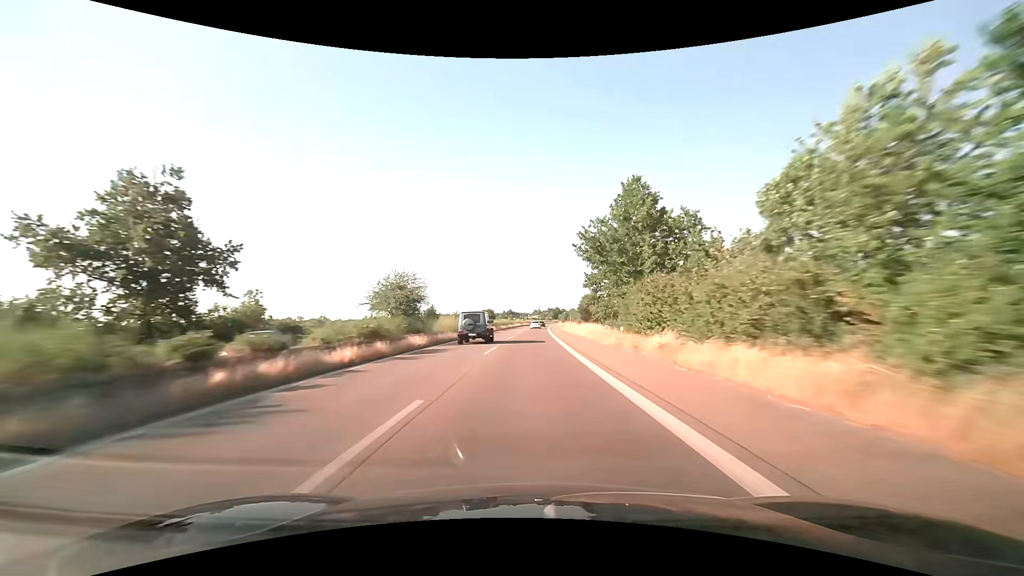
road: trunk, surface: asphalt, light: Day
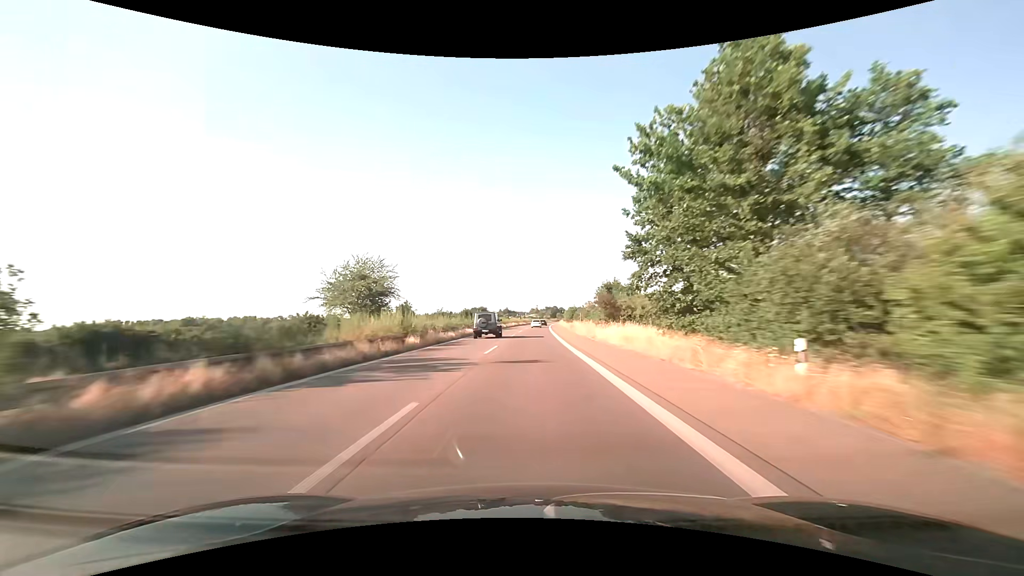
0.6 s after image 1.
(+0.1, +18.5) m; 0°
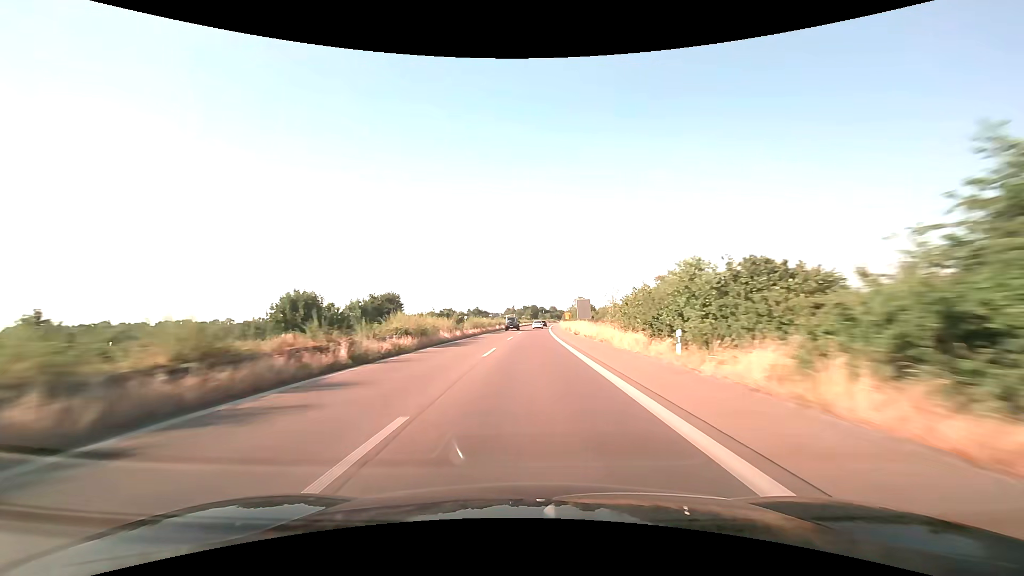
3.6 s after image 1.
(+1.8, +91.6) m; +3°
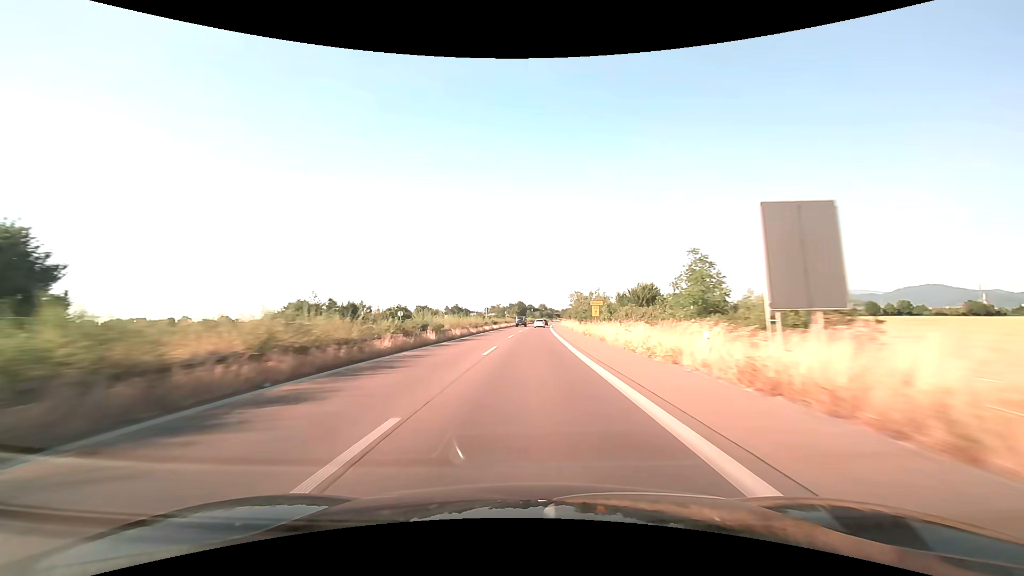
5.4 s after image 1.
(+0.7, +54.2) m; +1°
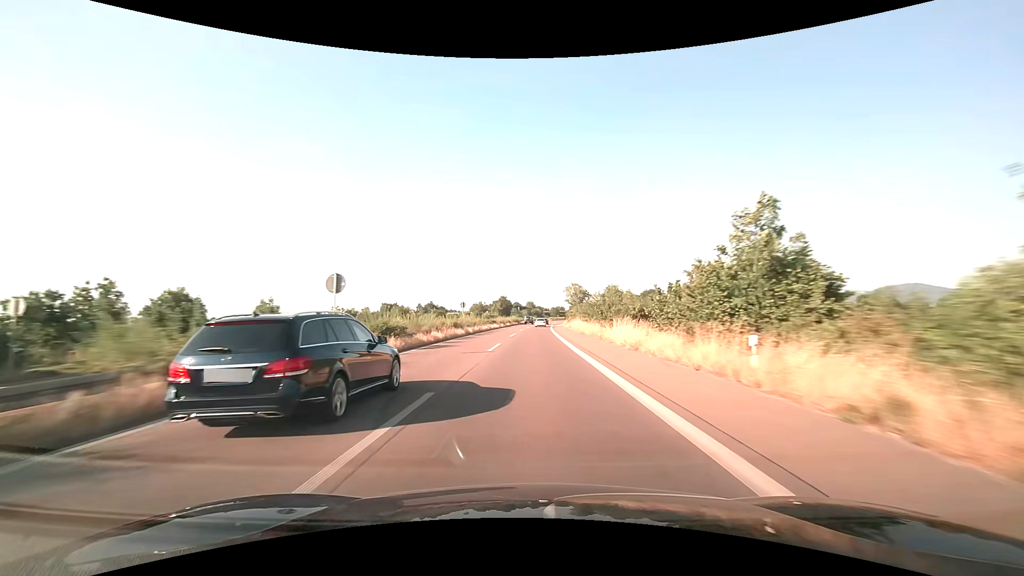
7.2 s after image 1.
(+0.7, +52.1) m; +2°
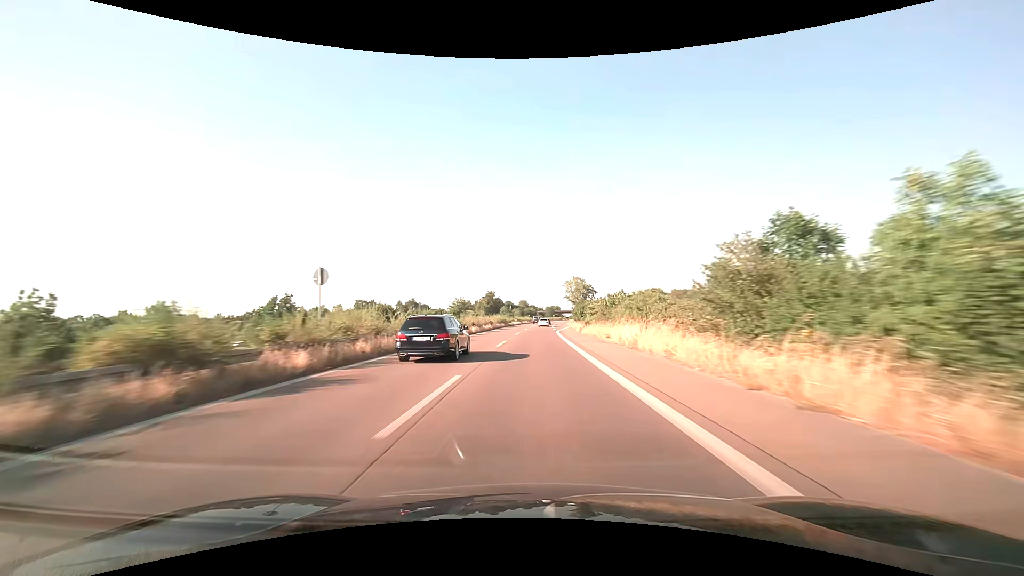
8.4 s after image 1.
(+0.2, +33.5) m; +1°
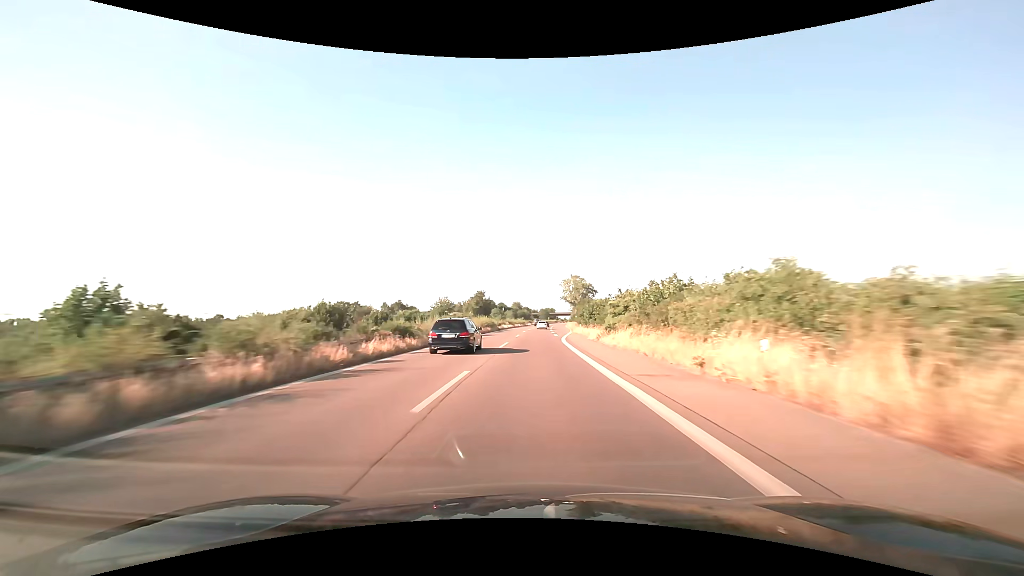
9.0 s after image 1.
(+0.1, +16.5) m; +1°
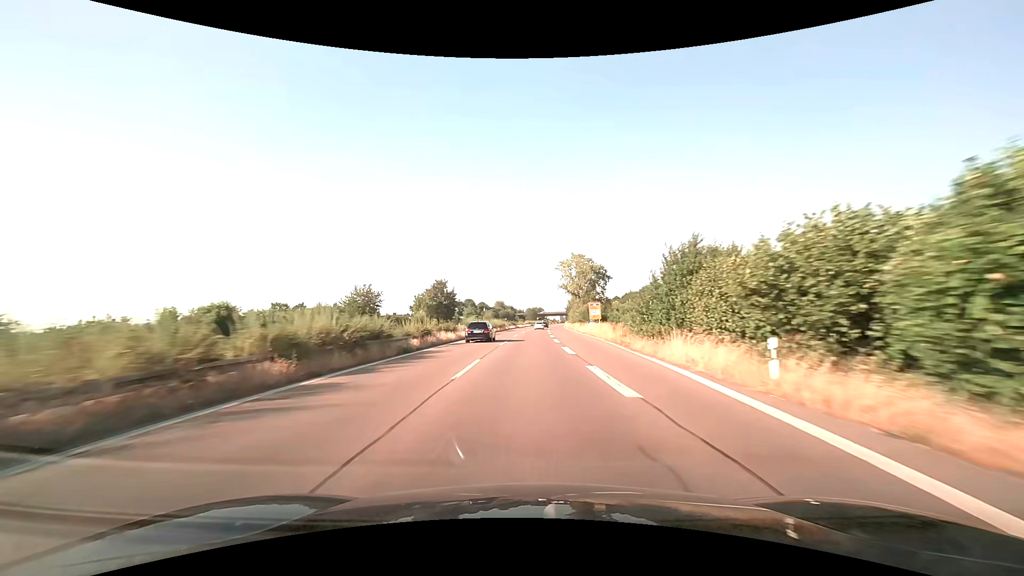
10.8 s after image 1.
(+0.9, +49.9) m; +2°
(0, +10) (0, +20) (0, +30) (0, +40) (0, +50) (+1, +60) (+1, +70) (+1, +80) (+2, +90) (+2, +100) m
